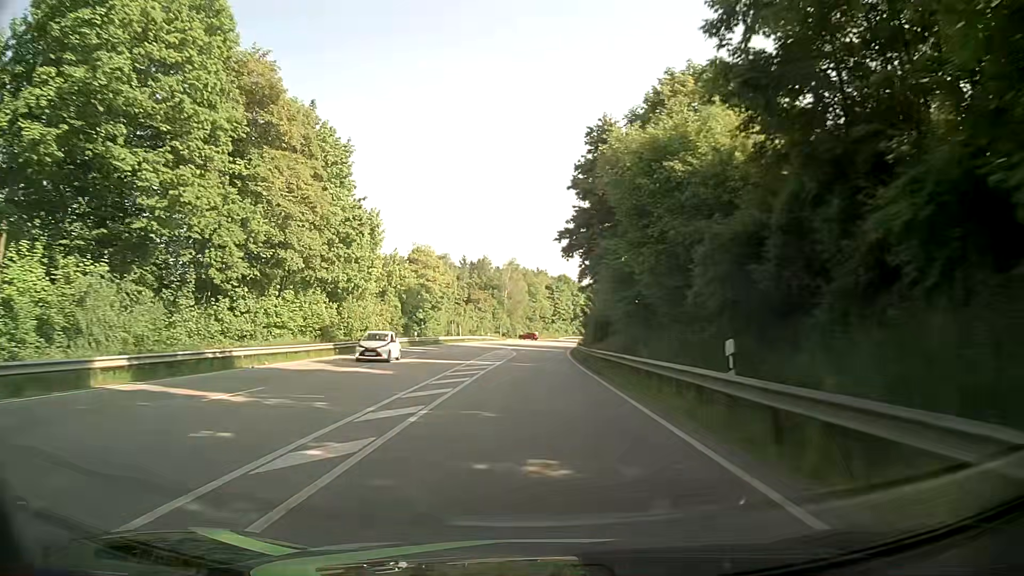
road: primary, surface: asphalt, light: Day
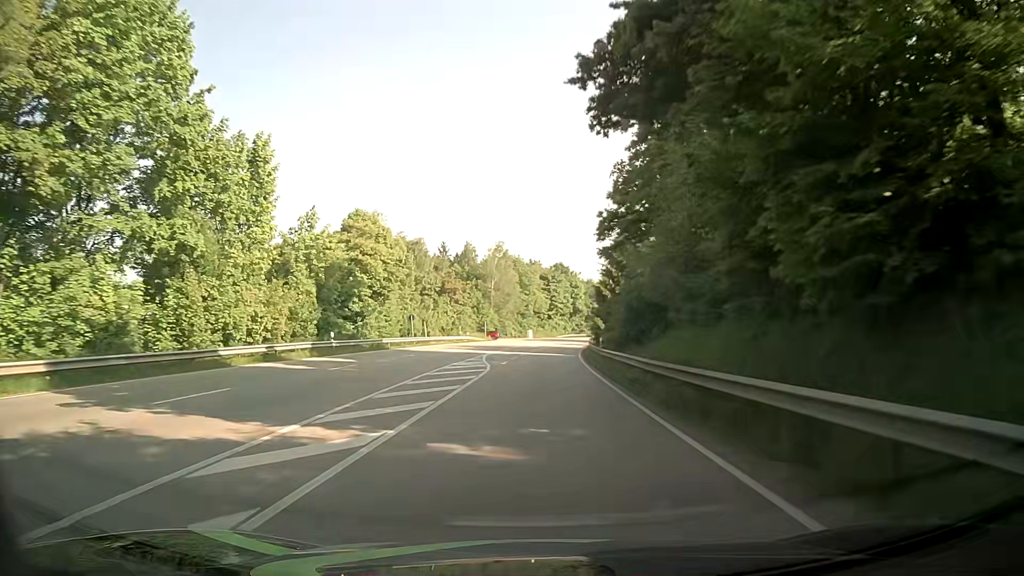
(+0.1, +25.1) m; 0°
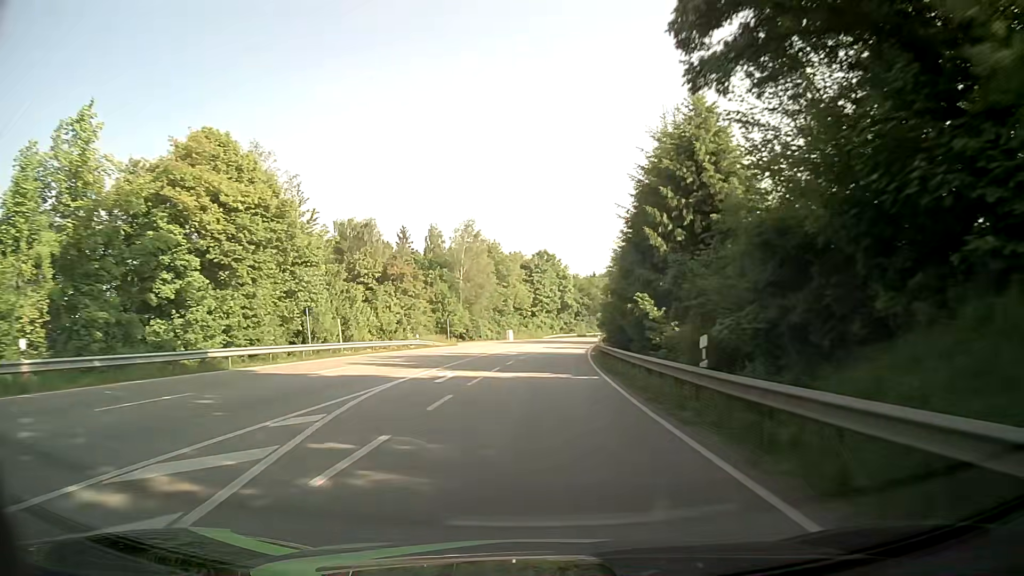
(+0.3, +25.1) m; +2°
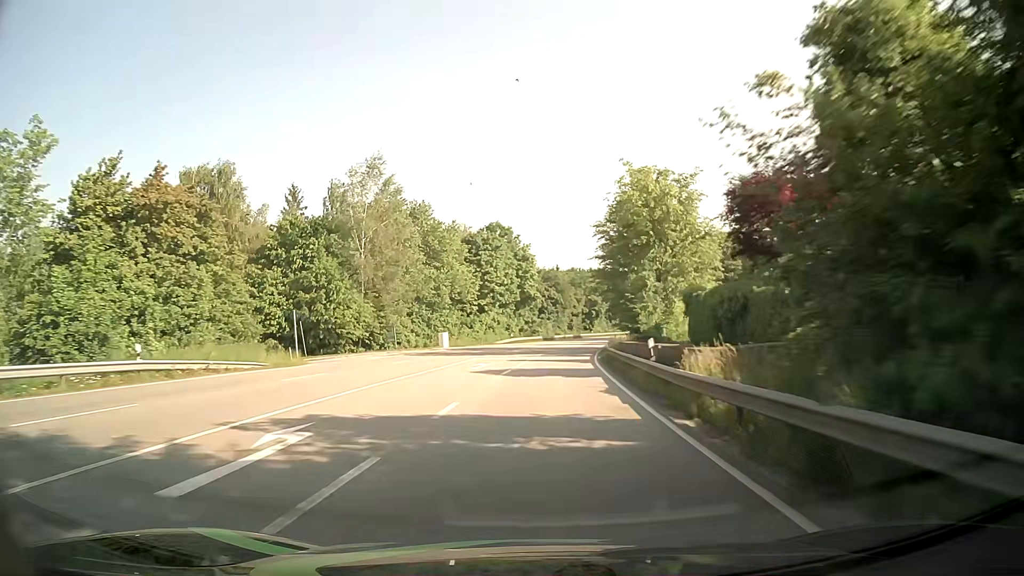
(+1.1, +37.6) m; +3°
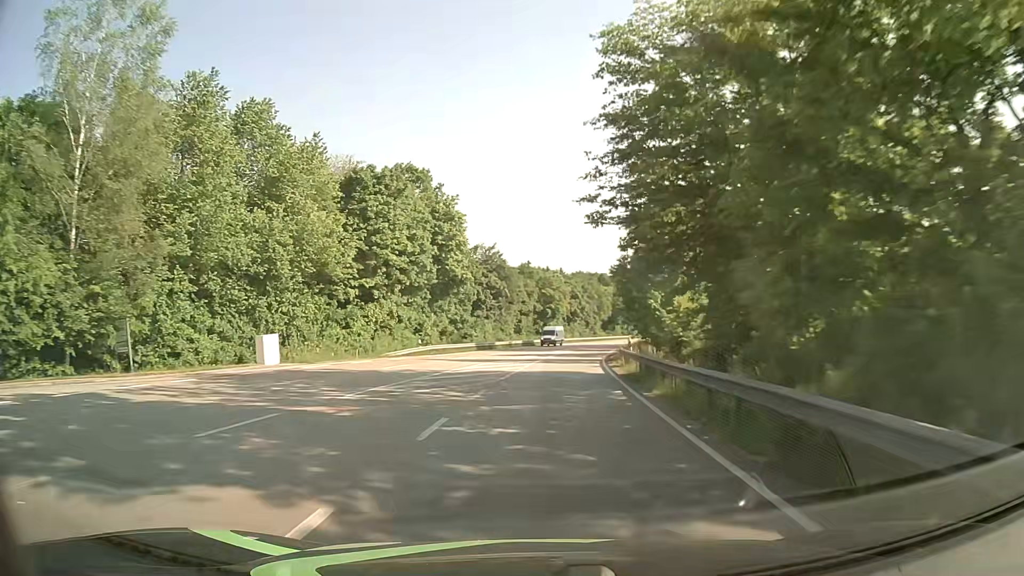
(+1.4, +37.5) m; +5°
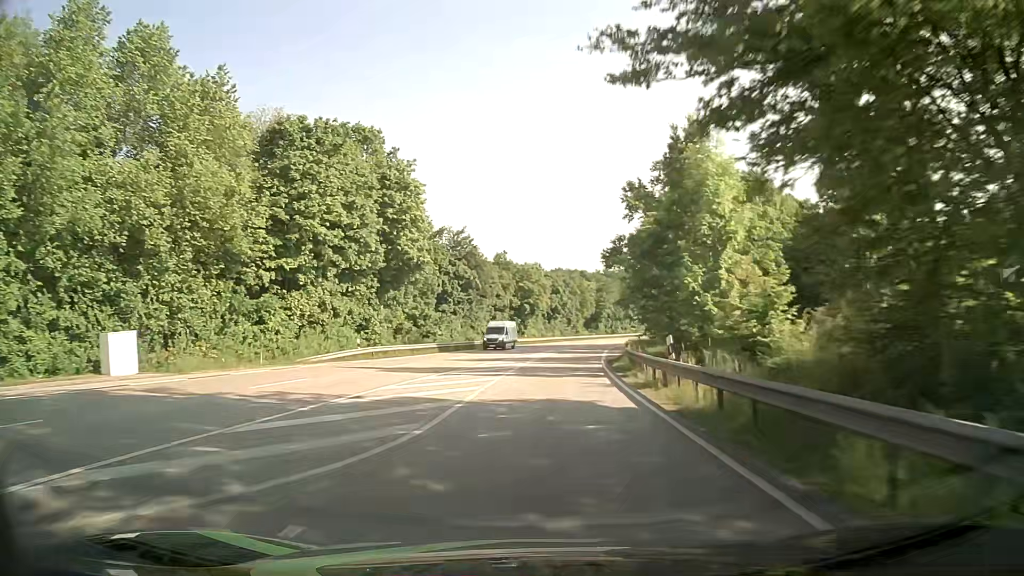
(+0.2, +12.5) m; +2°
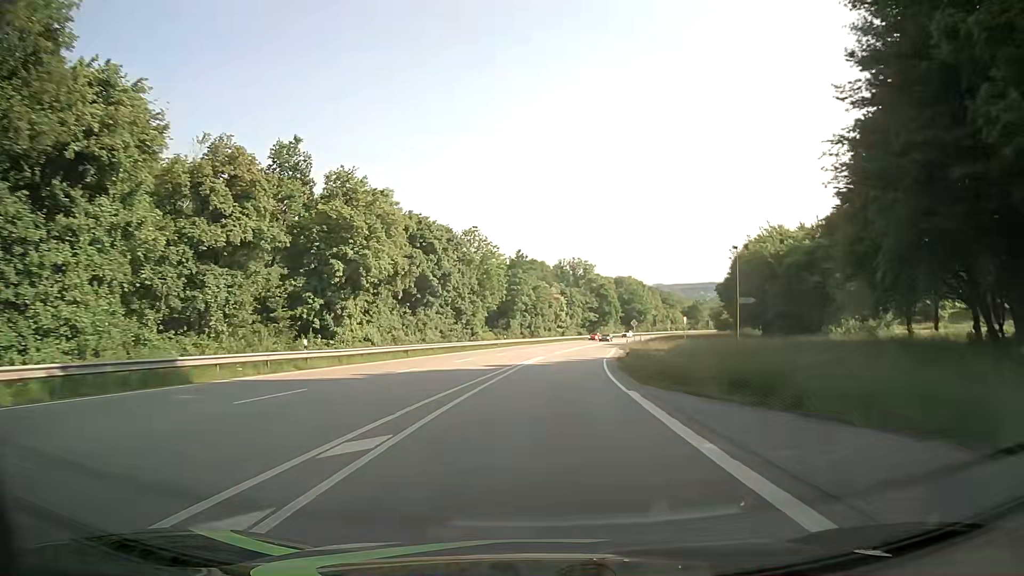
(+4.5, +62.5) m; +8°
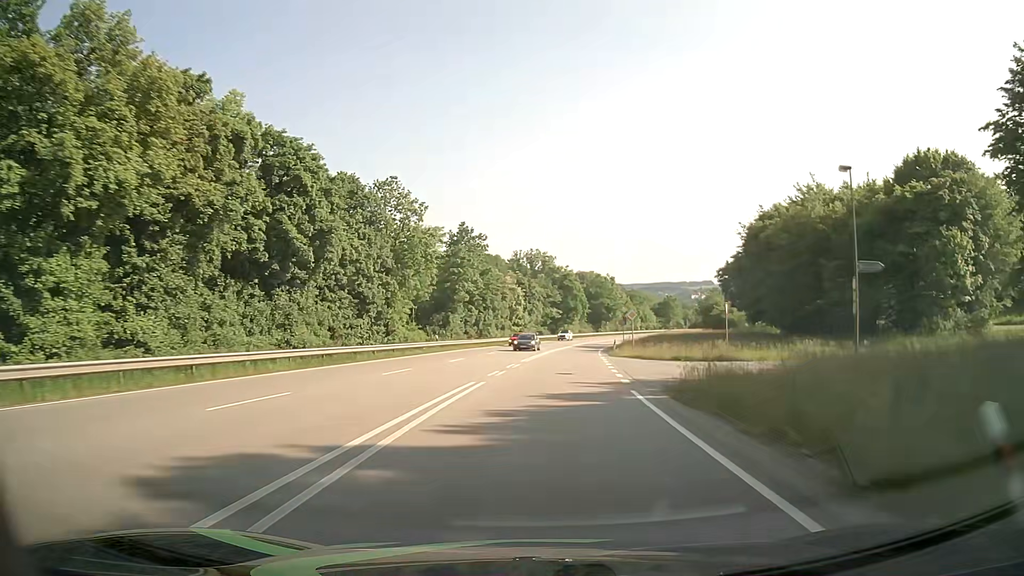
(+0.8, +25.1) m; +4°
(0, +10) (0, +20) (+1, +30) (+2, +40) (+3, +50) (+4, +60) (+5, +70) (+7, +80) (+8, +89) (+10, +99) m
